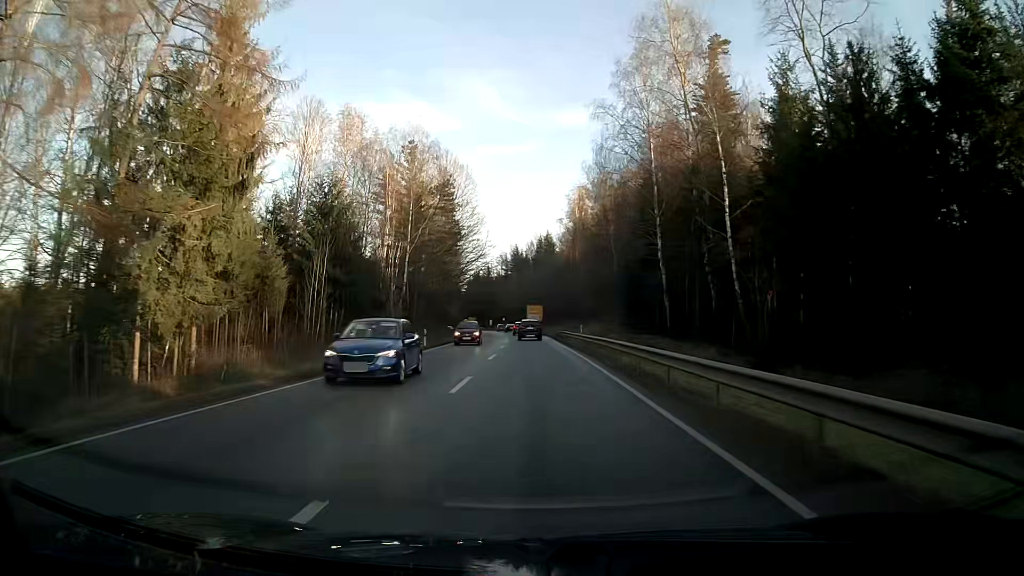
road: primary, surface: asphalt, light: Day
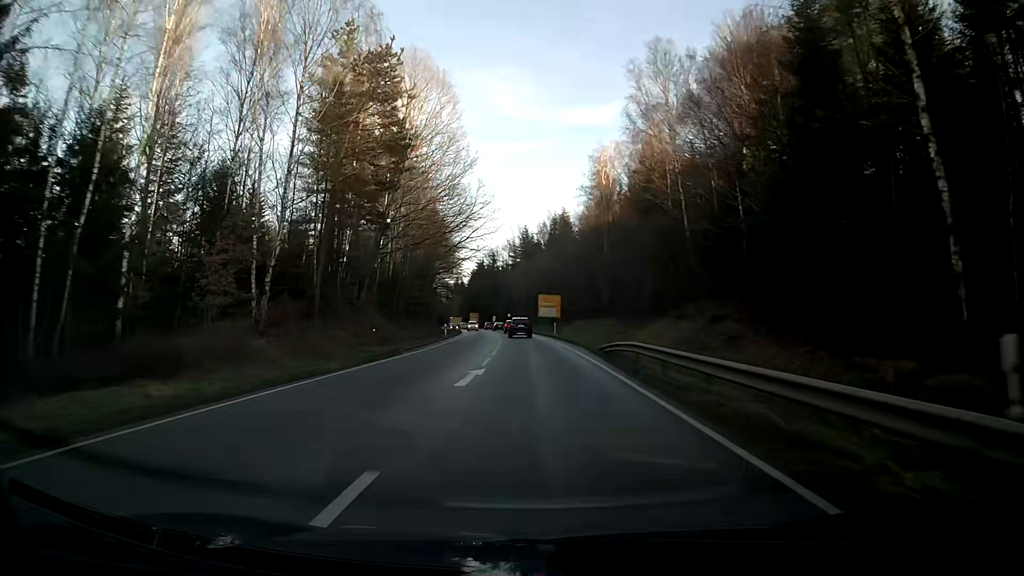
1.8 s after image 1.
(-0.3, +35.0) m; -1°
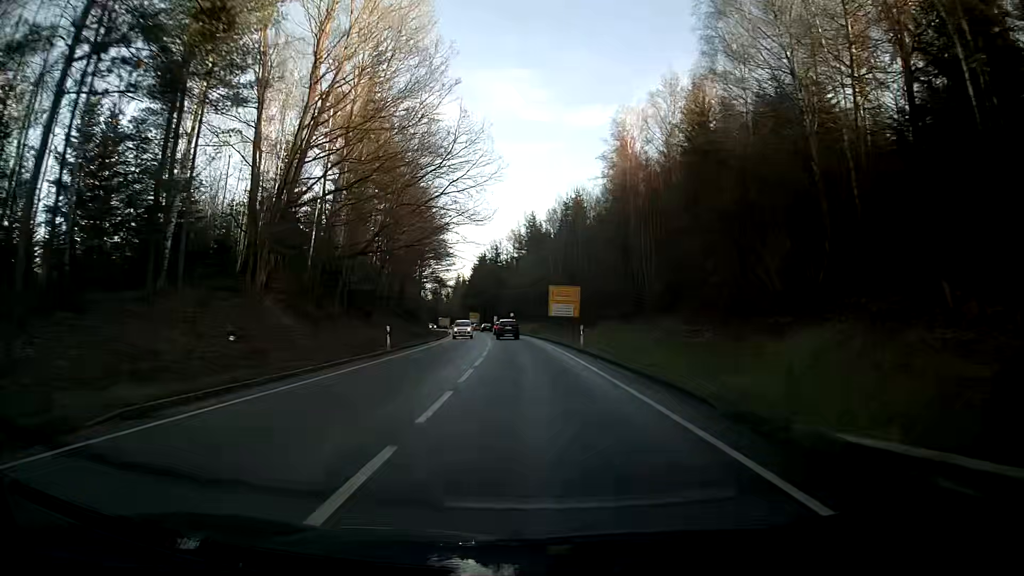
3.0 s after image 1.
(-0.1, +23.6) m; -1°
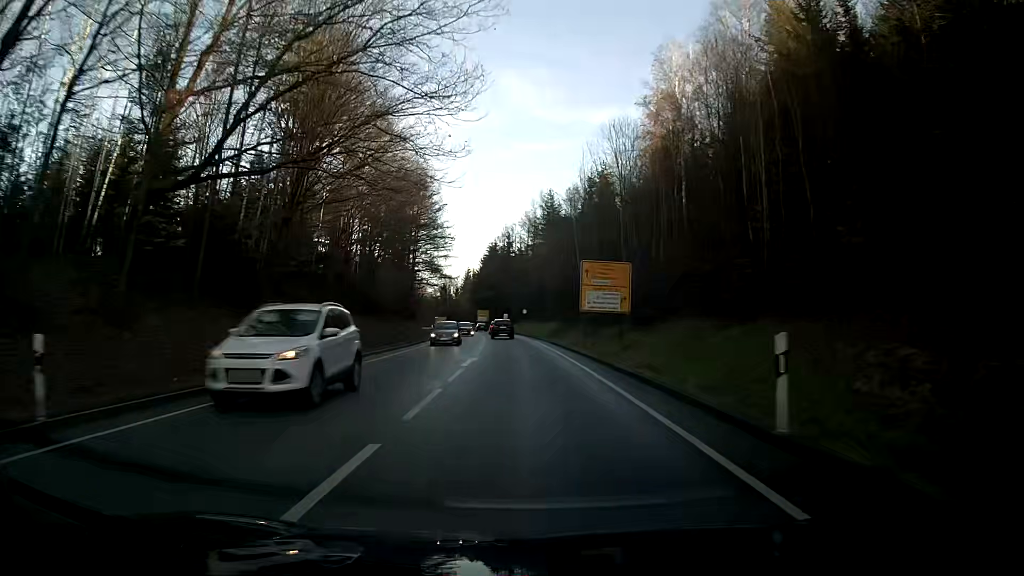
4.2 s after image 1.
(-0.3, +23.8) m; -1°
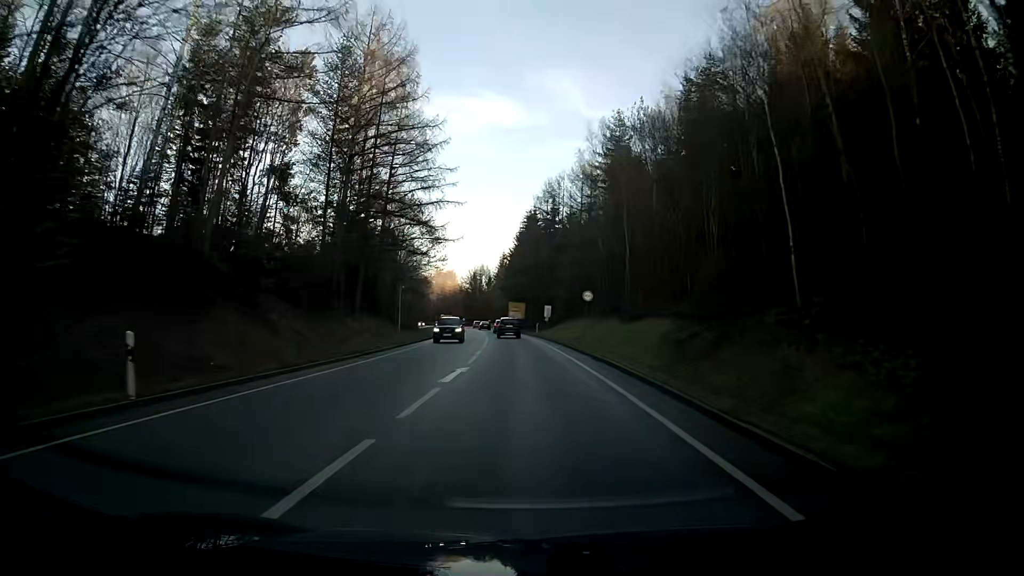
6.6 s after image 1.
(-1.8, +48.0) m; -4°
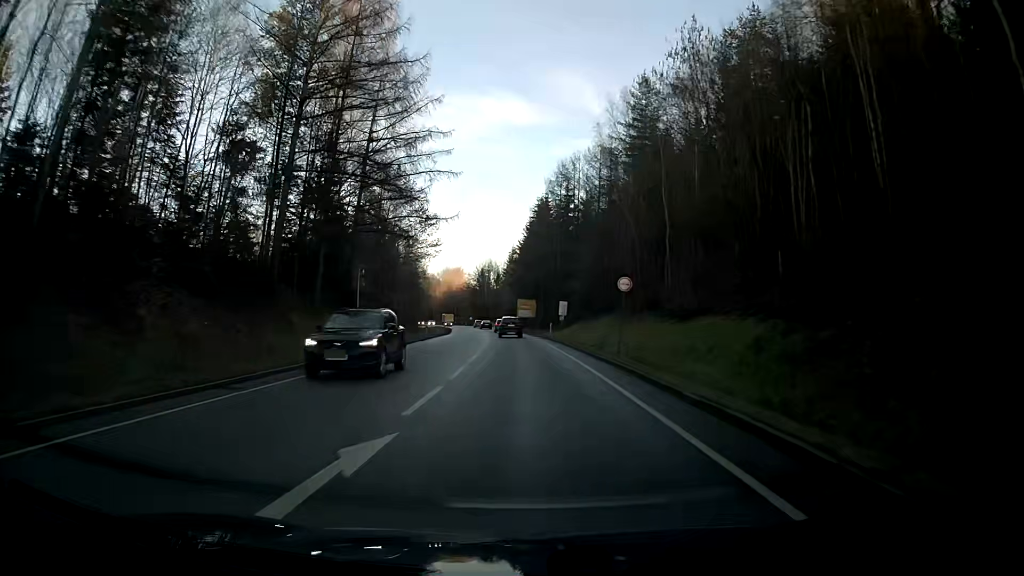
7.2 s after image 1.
(-0.1, +12.0) m; -1°
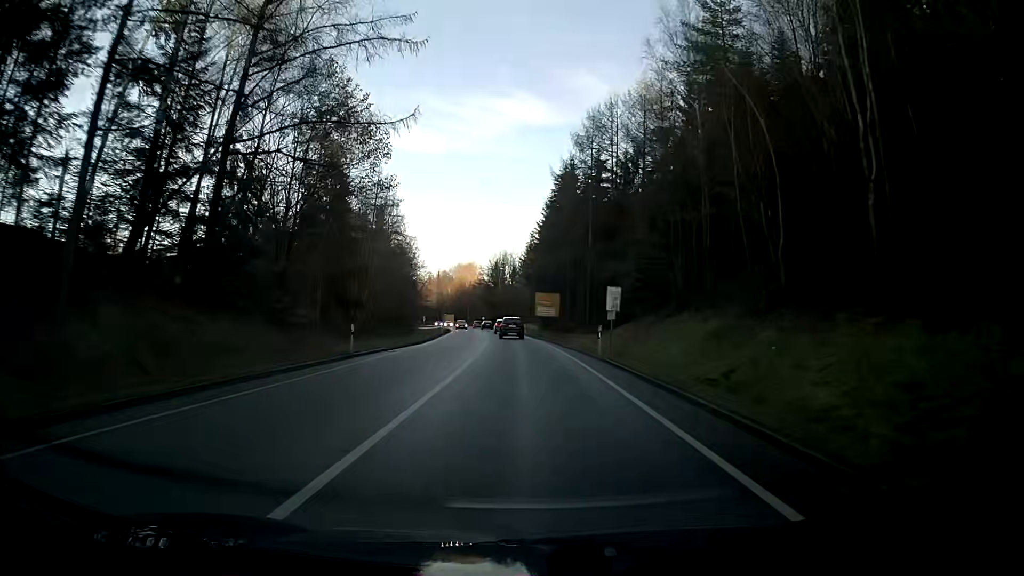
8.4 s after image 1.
(-0.3, +24.0) m; -1°
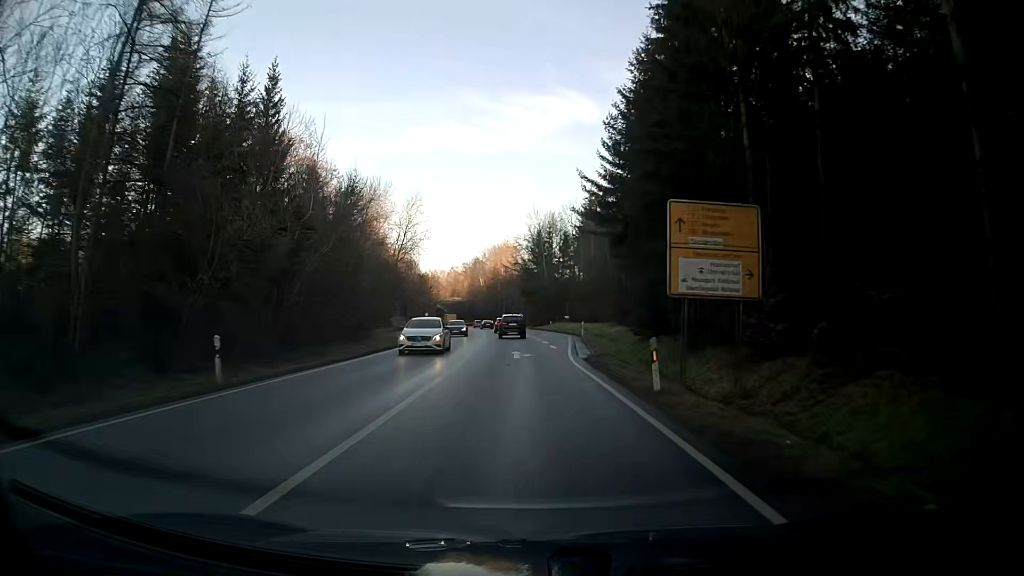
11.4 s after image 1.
(-2.2, +59.2) m; -5°
